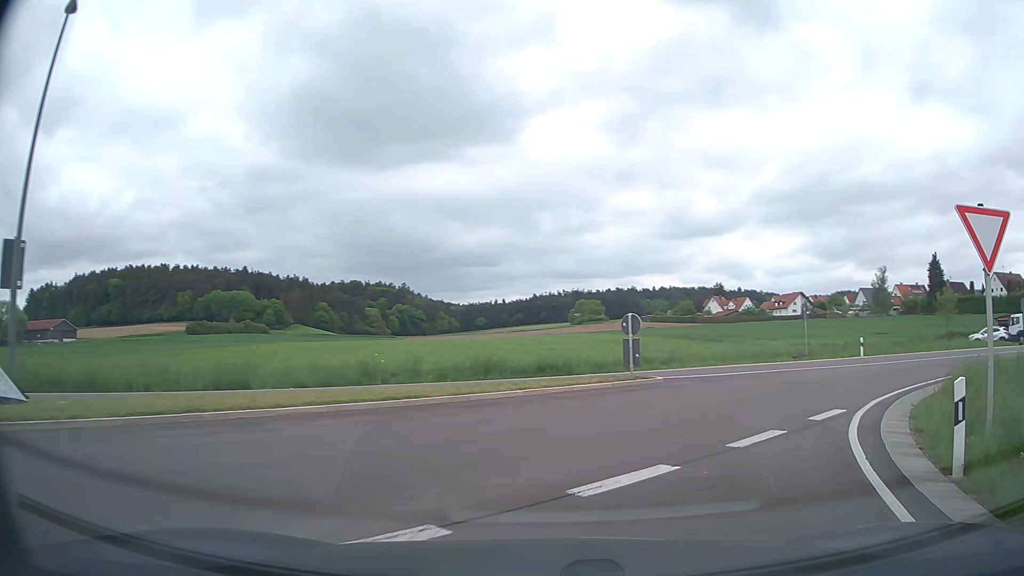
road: secondary_link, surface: asphalt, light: Day
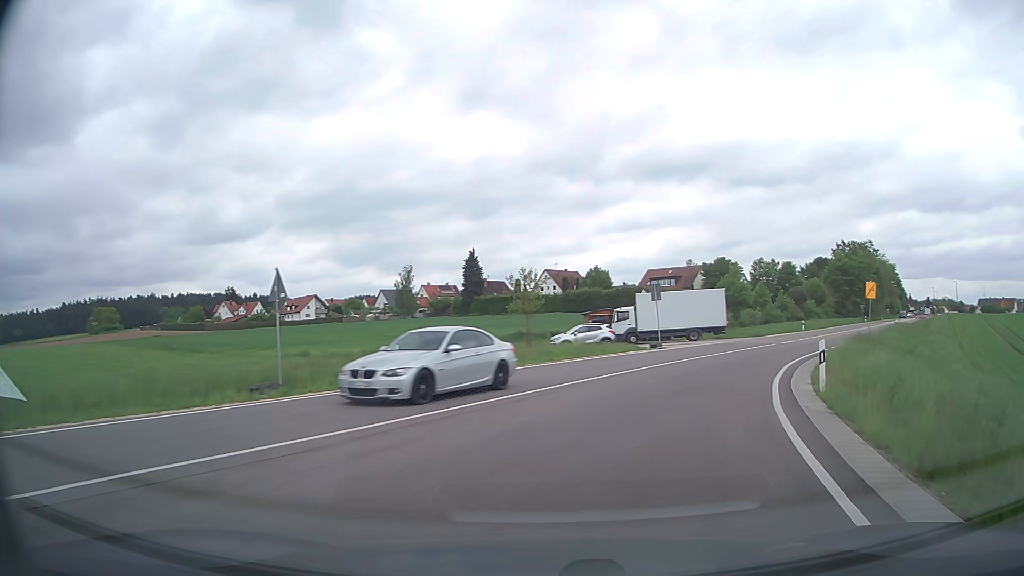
(+6.5, +16.3) m; +41°
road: secondary
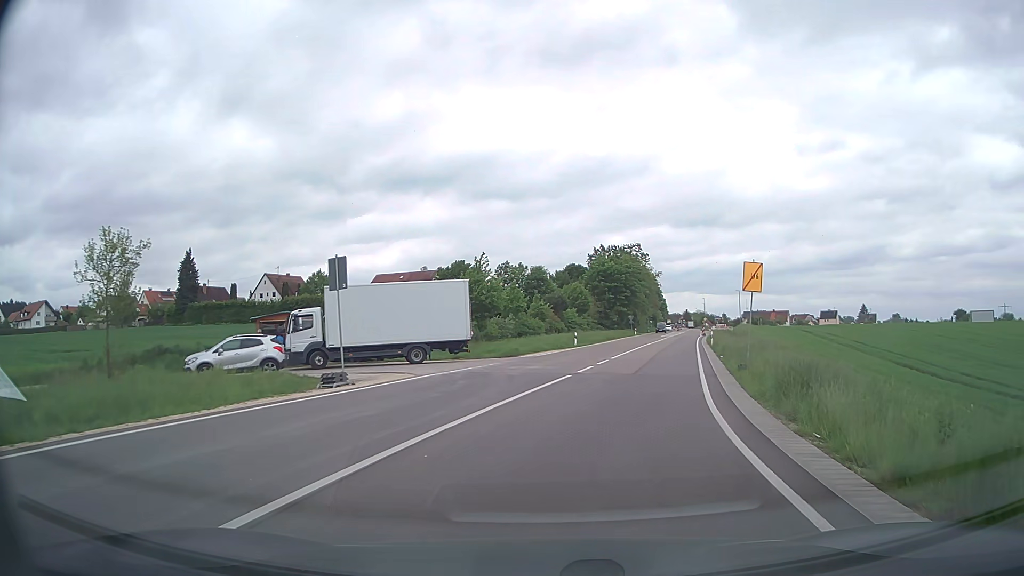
(+3.7, +17.3) m; +23°
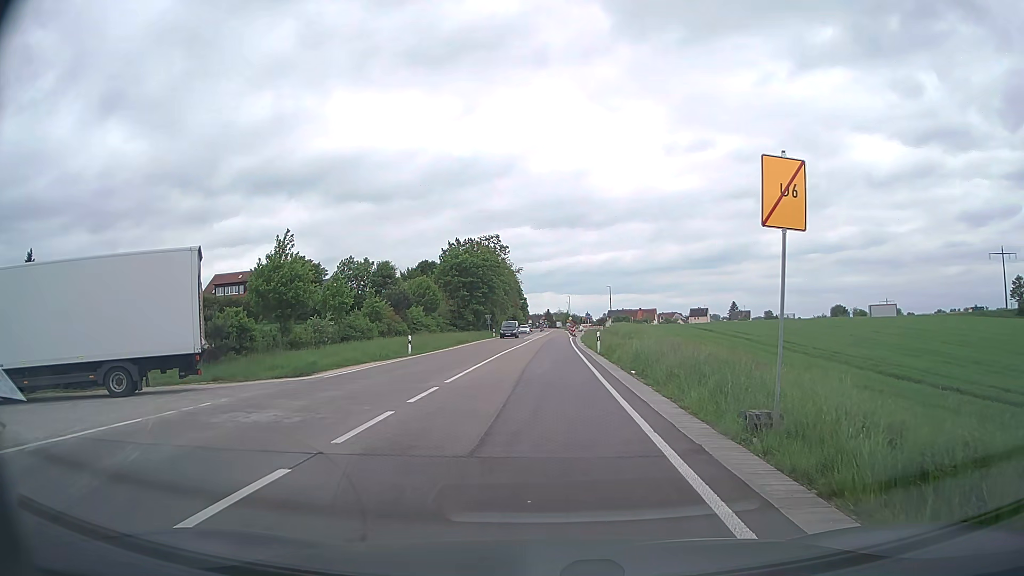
(+1.5, +12.5) m; +12°
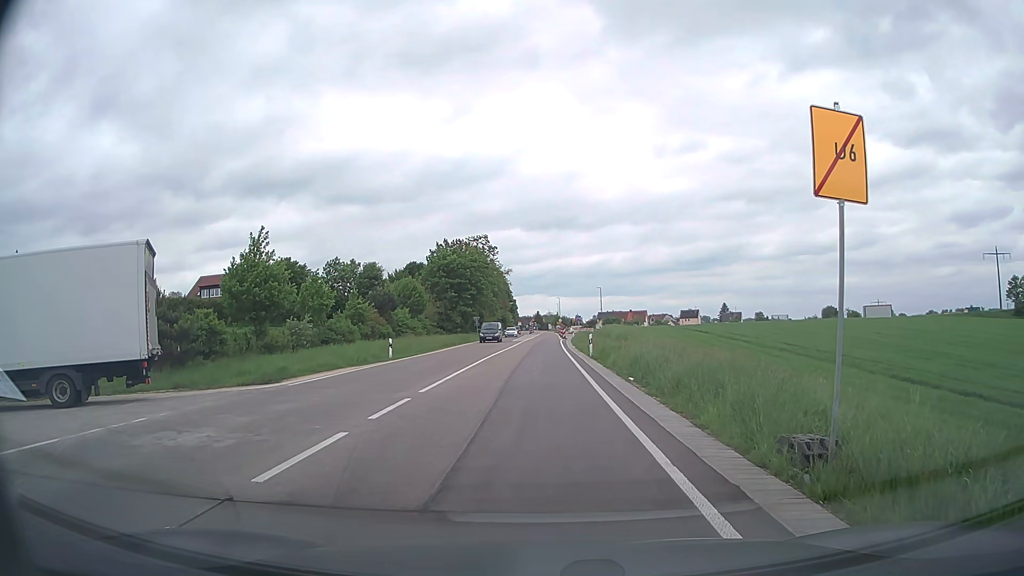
(0.0, +2.0) m; +1°
